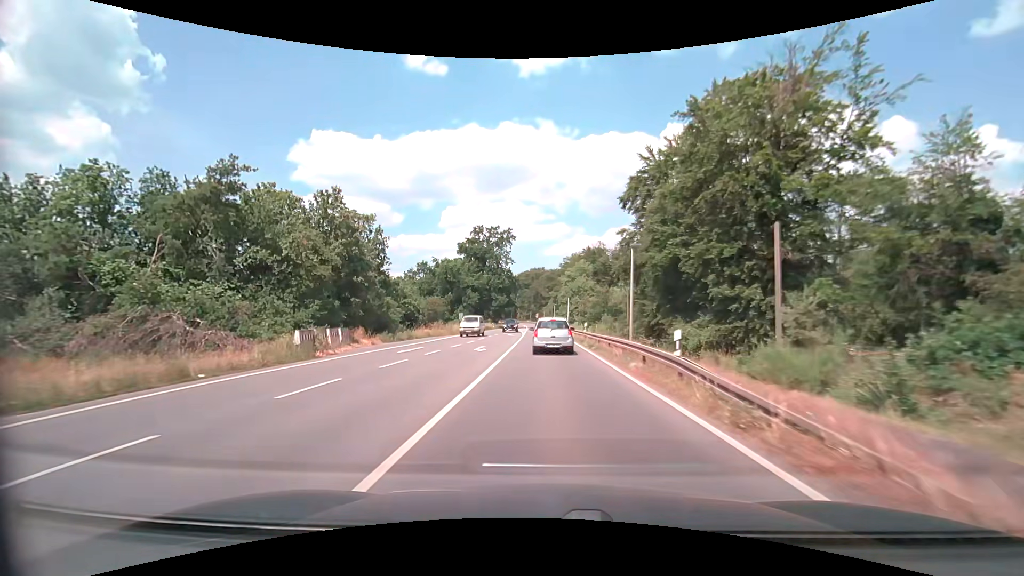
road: primary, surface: asphalt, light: Day
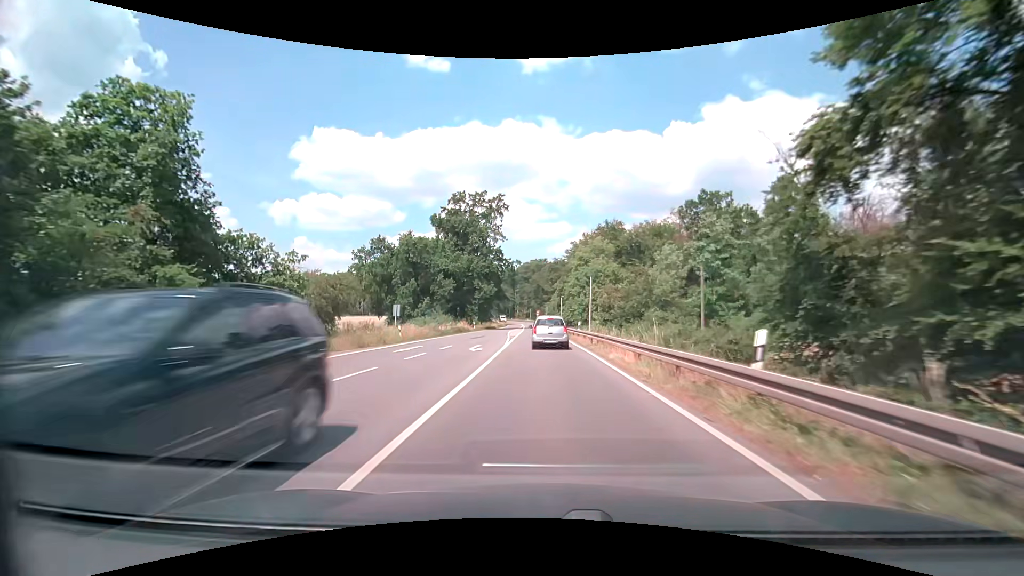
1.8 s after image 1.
(+0.1, +28.0) m; 0°
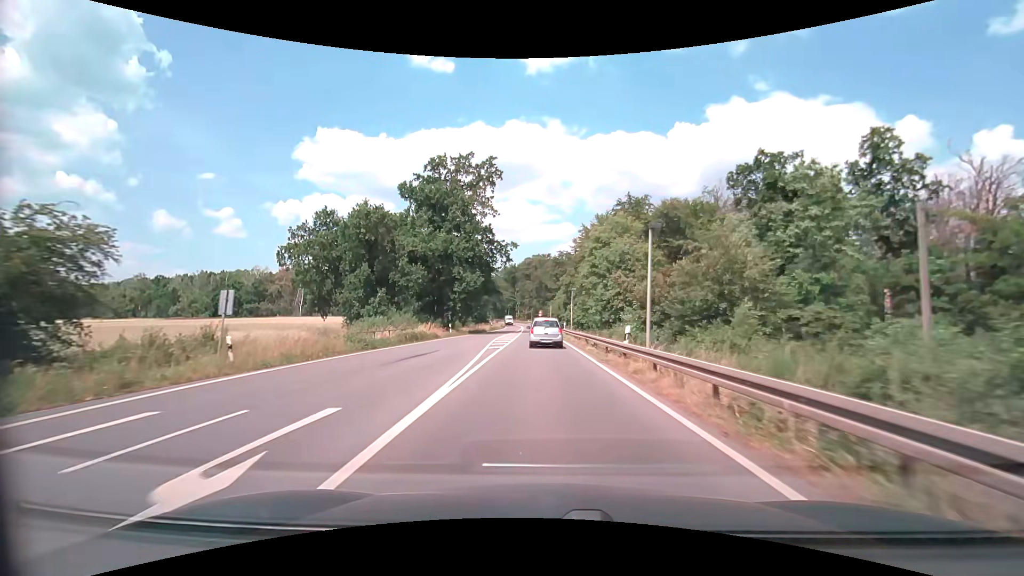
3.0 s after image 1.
(0.0, +19.0) m; 0°
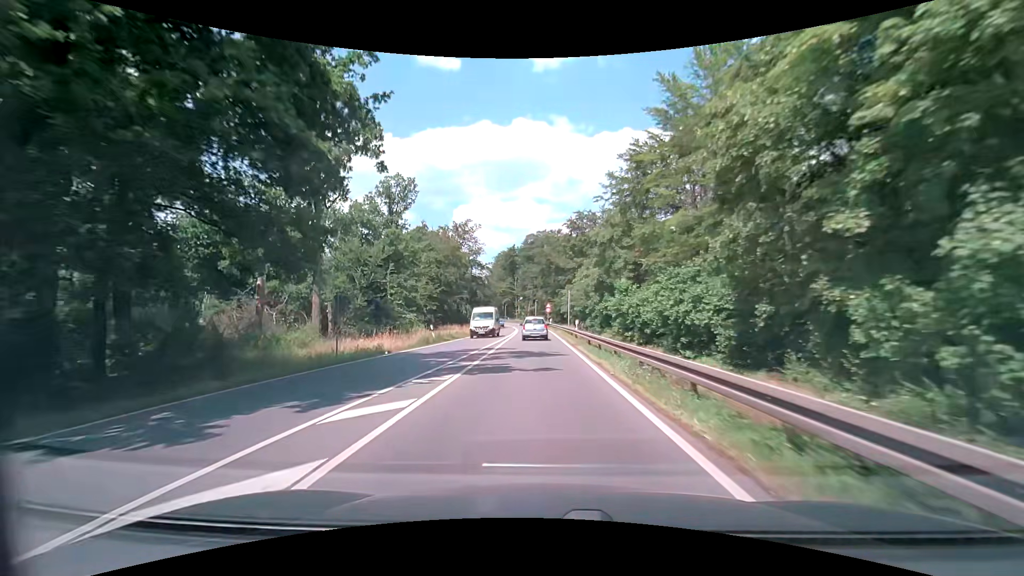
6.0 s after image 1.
(-0.1, +48.2) m; -1°
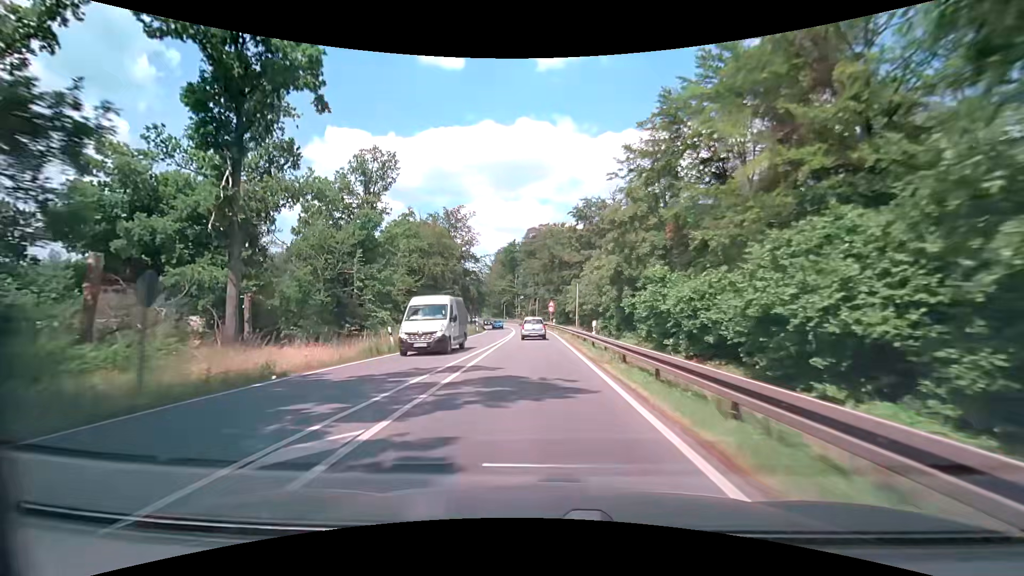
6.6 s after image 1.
(0.0, +9.8) m; -1°
(0, +10) (0, +20) (0, +30) (0, +40) (0, +50) (-1, +60) (-1, +70) (-2, +80) (-3, +90) (-5, +100) m
